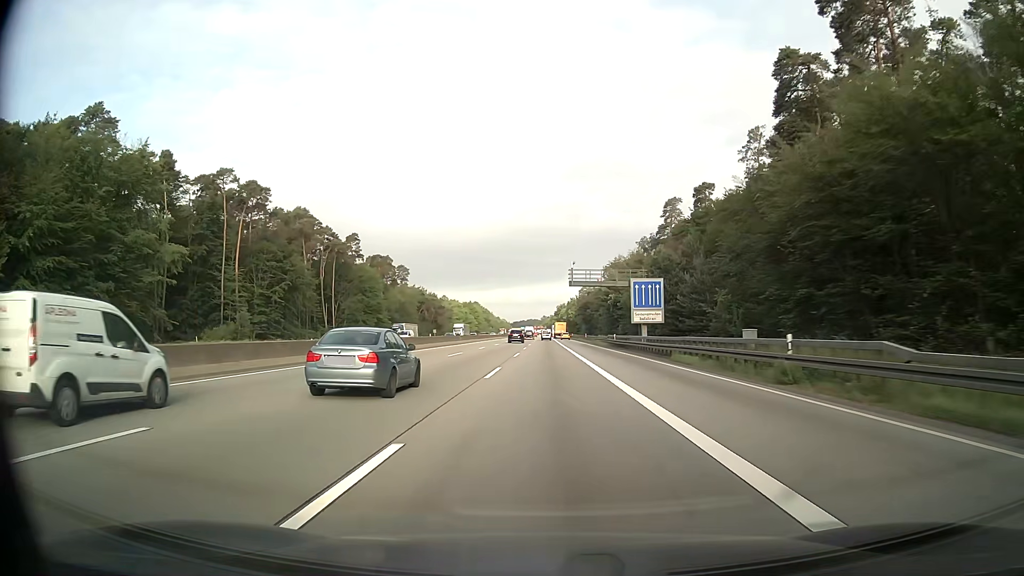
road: motorway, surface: asphalt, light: Day
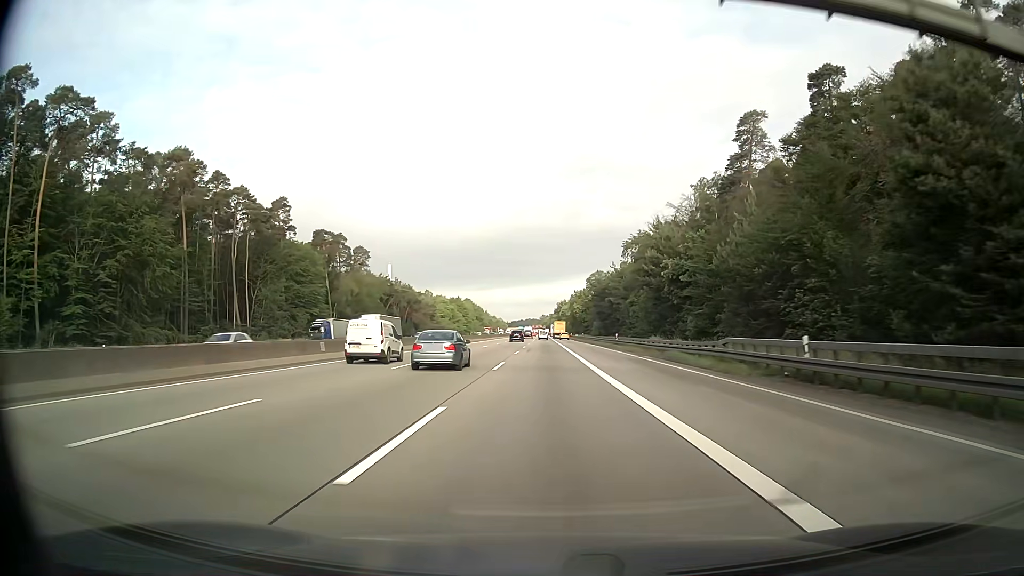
(-0.1, +49.9) m; 0°
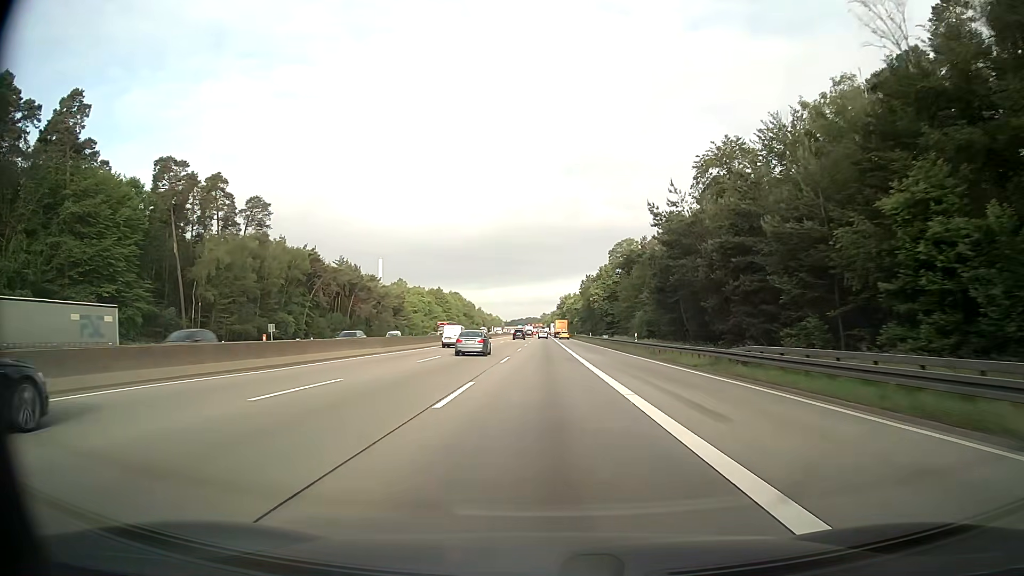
(-0.2, +66.6) m; 0°
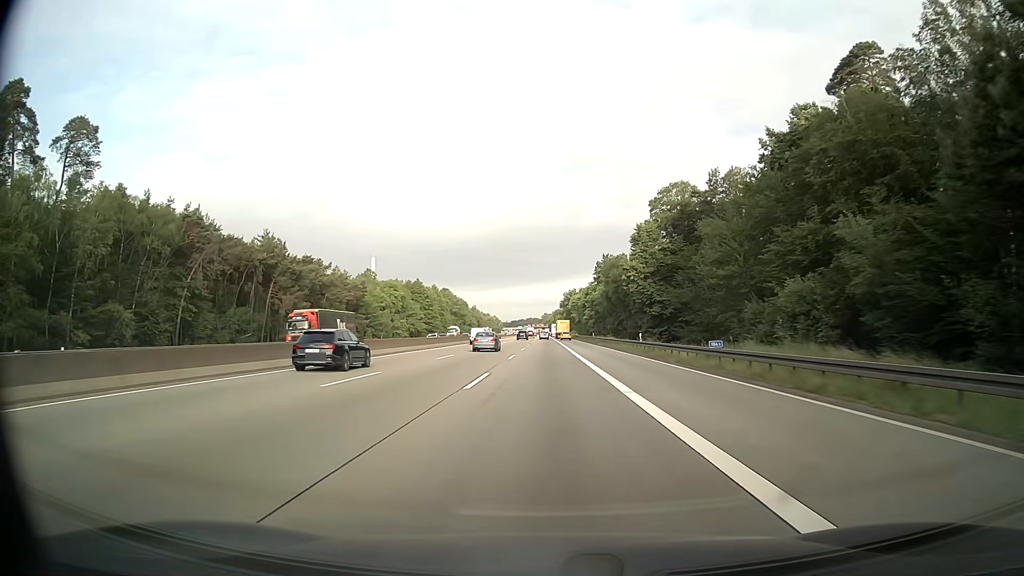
(-0.1, +49.9) m; 0°
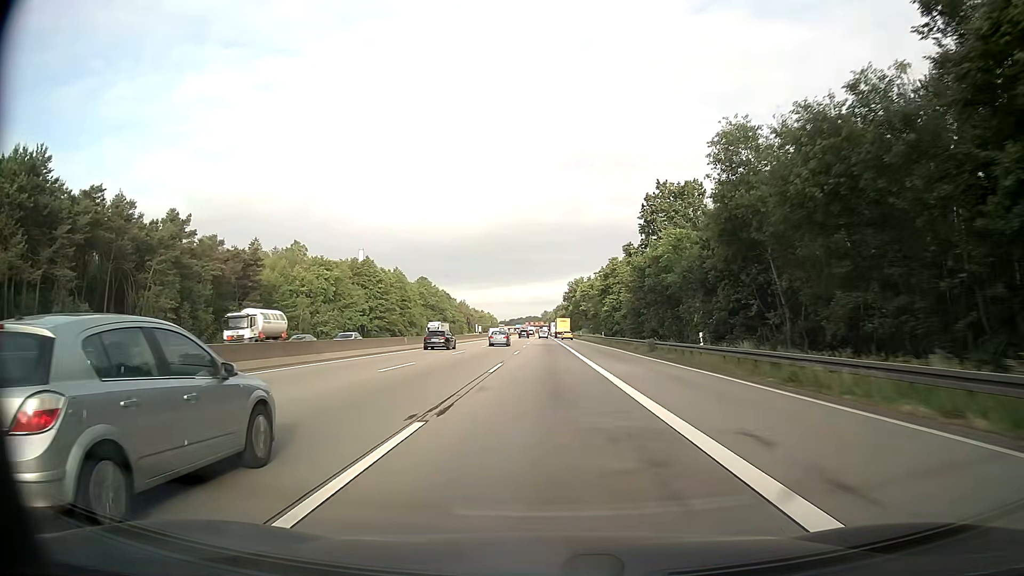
(-0.1, +66.5) m; 0°
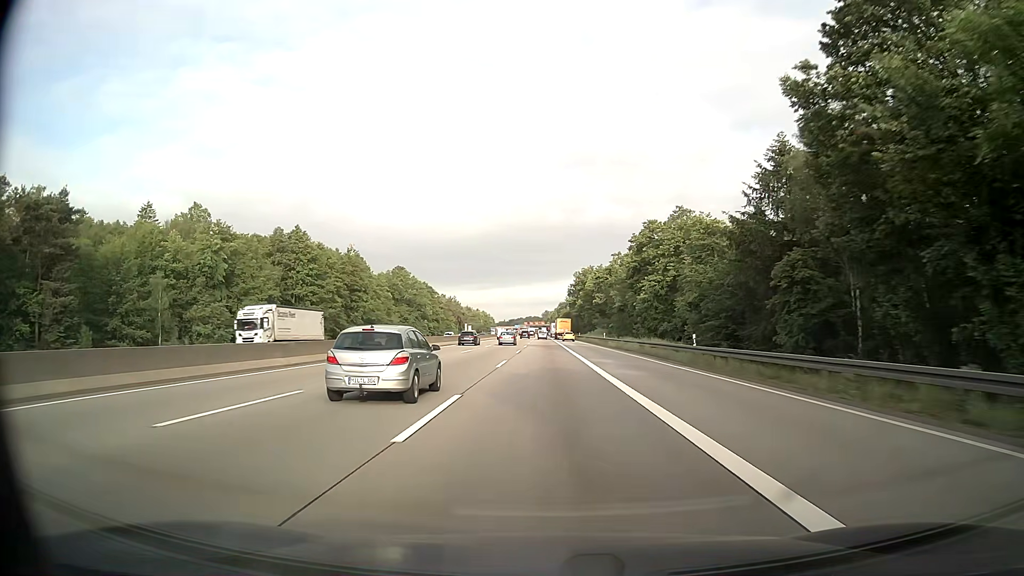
(-0.1, +49.8) m; 0°
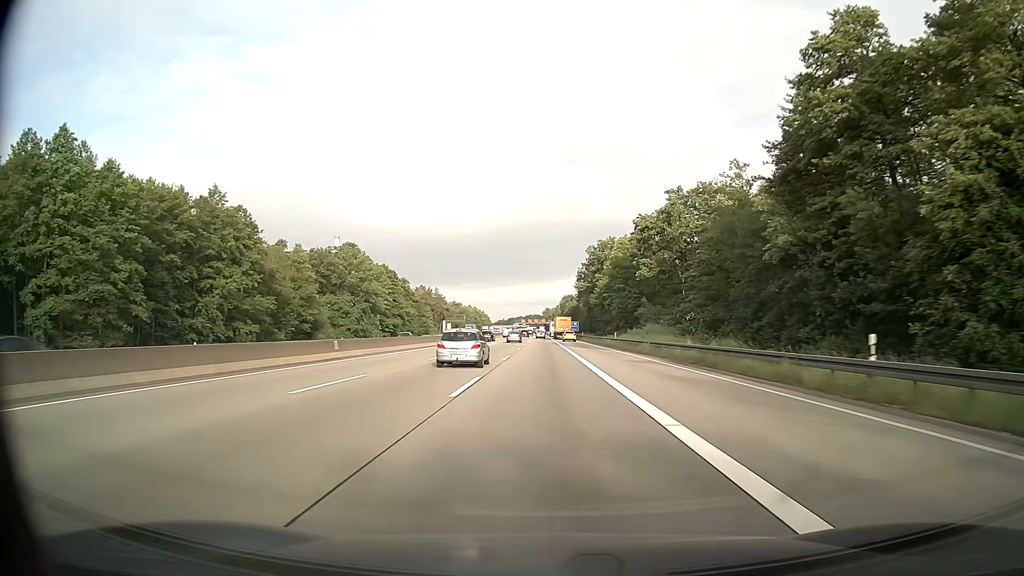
(+0.1, +66.4) m; 0°
